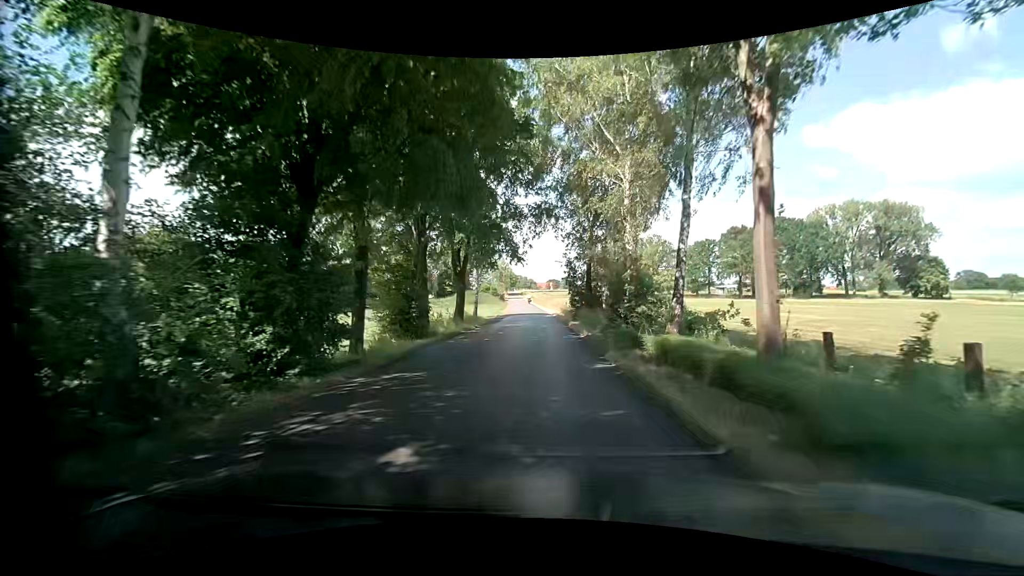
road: unclassified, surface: asphalt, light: Day
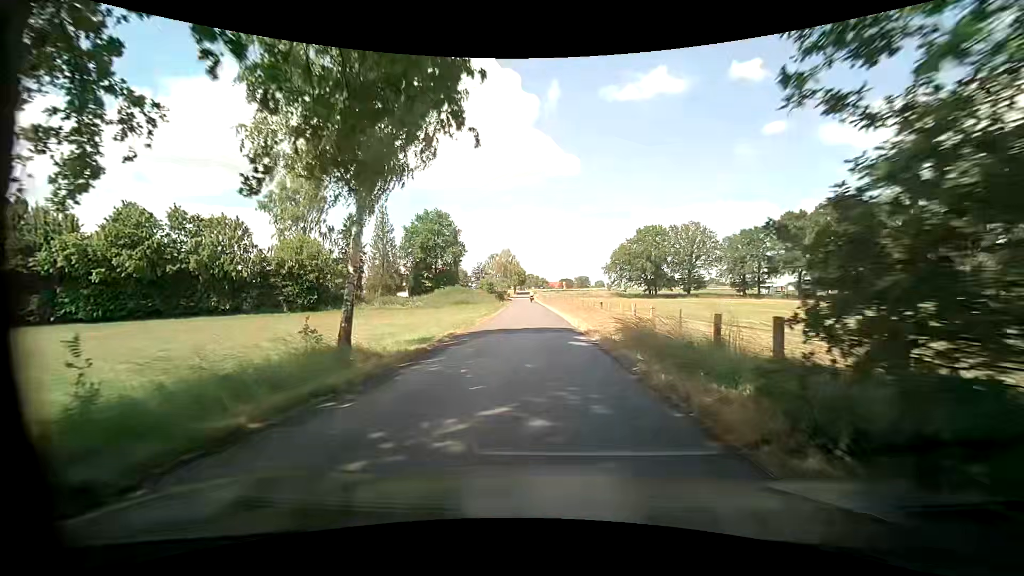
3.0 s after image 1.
(-0.9, +28.5) m; -4°
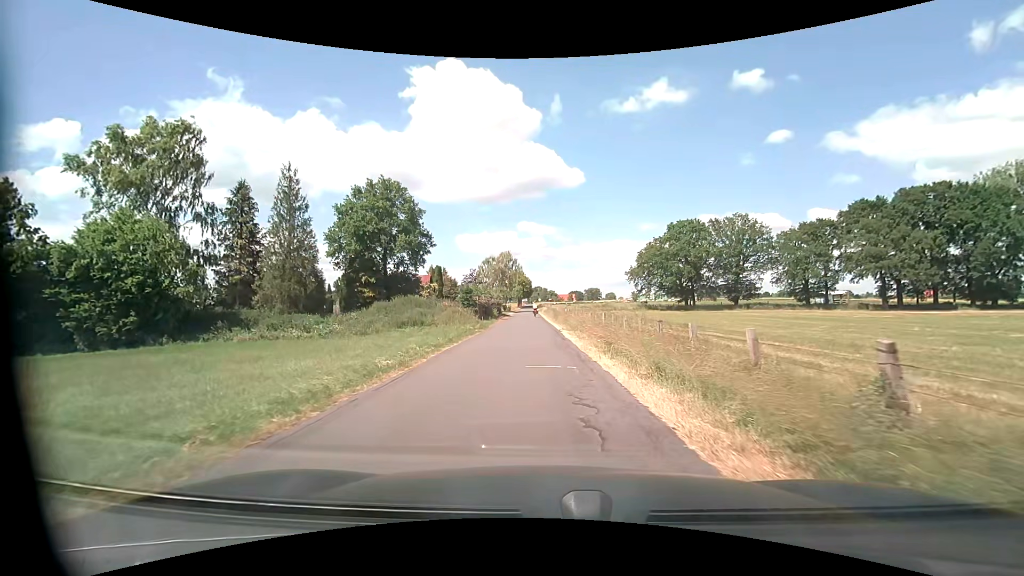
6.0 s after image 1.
(+0.2, +28.5) m; 0°
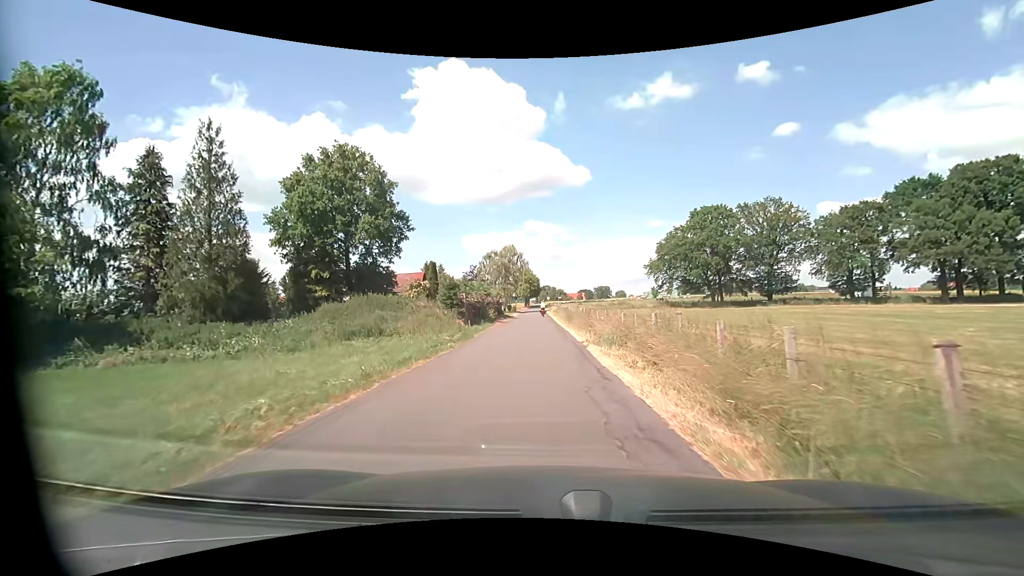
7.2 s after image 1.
(-0.1, +11.4) m; -1°
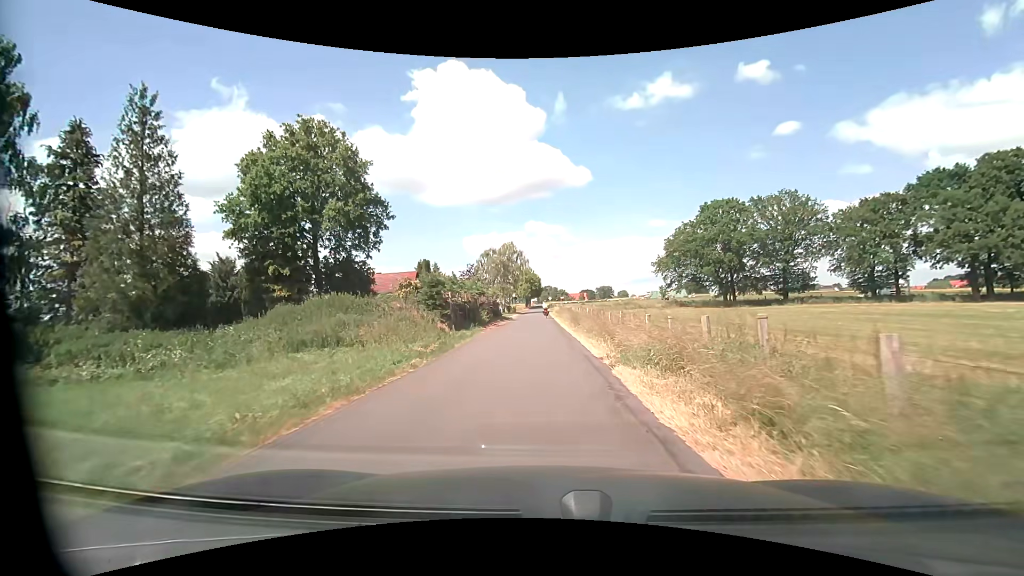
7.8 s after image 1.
(0.0, +5.7) m; 0°
(0, +10) (0, +20) (0, +30) (-1, +40) (-1, +50) (-1, +60) (-2, +70) (-2, +80) (-3, +90) (-4, +100) m
